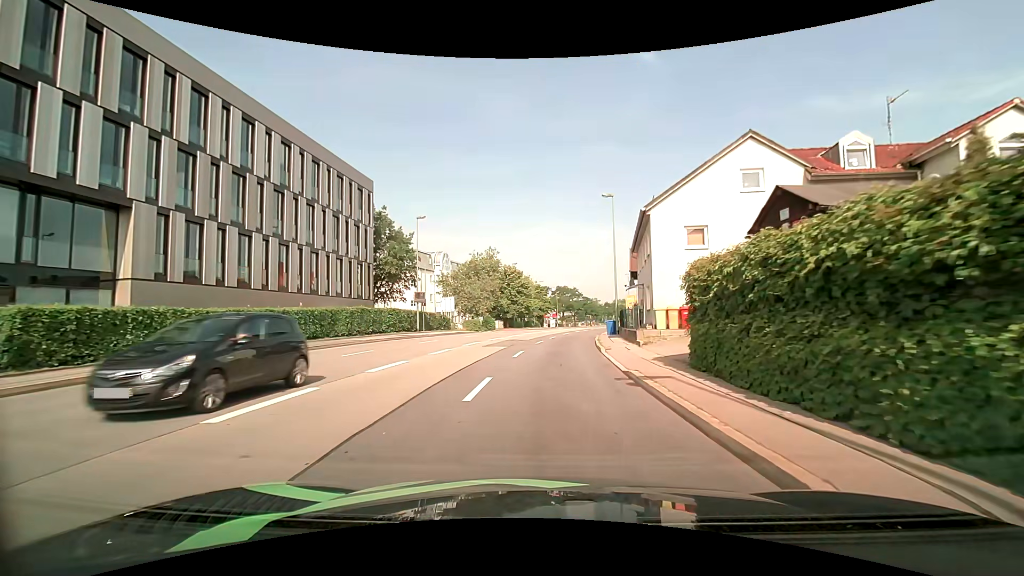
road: primary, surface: asphalt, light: Day
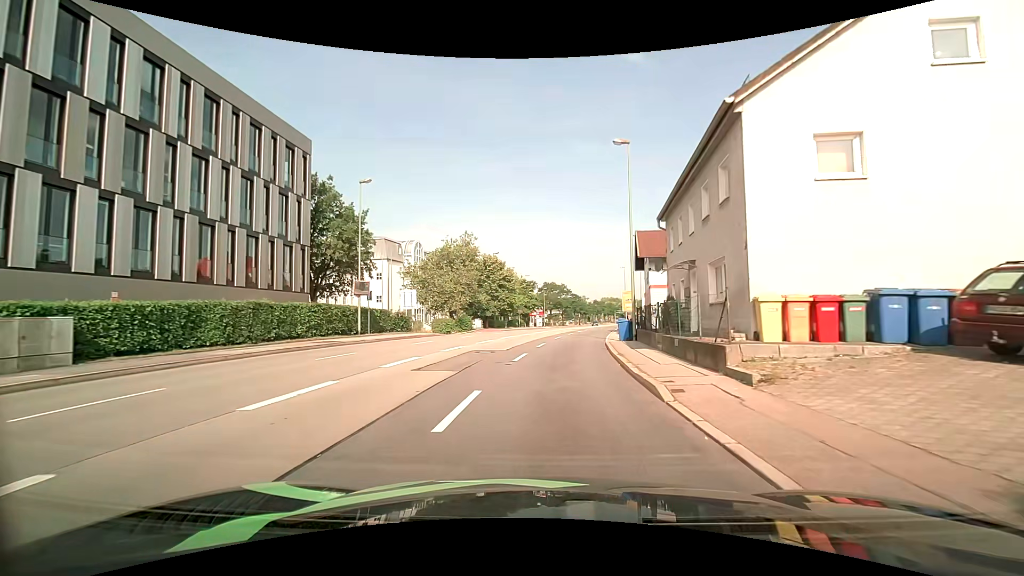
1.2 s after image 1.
(+0.2, +11.1) m; +1°
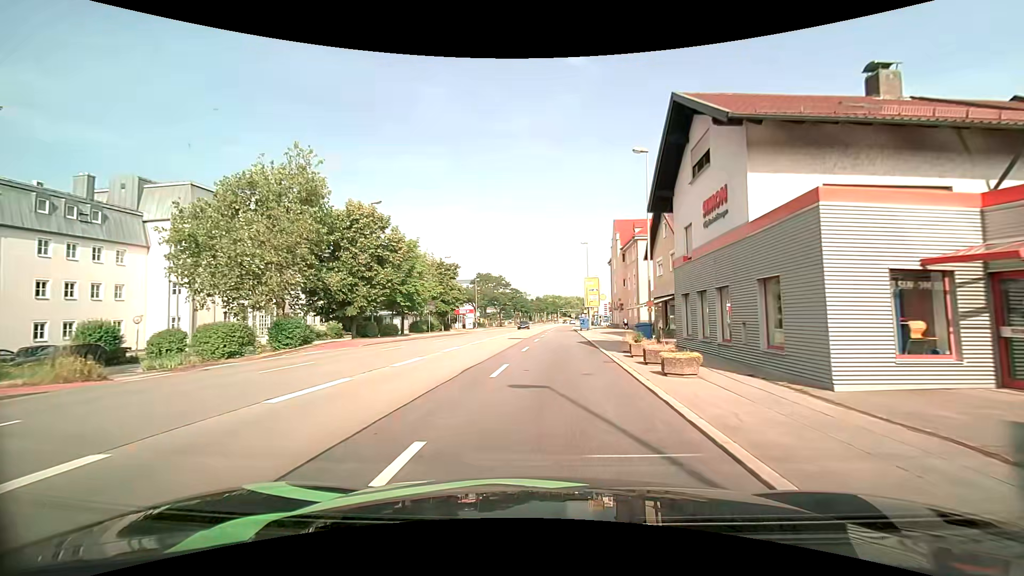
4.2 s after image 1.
(+2.0, +28.8) m; +7°
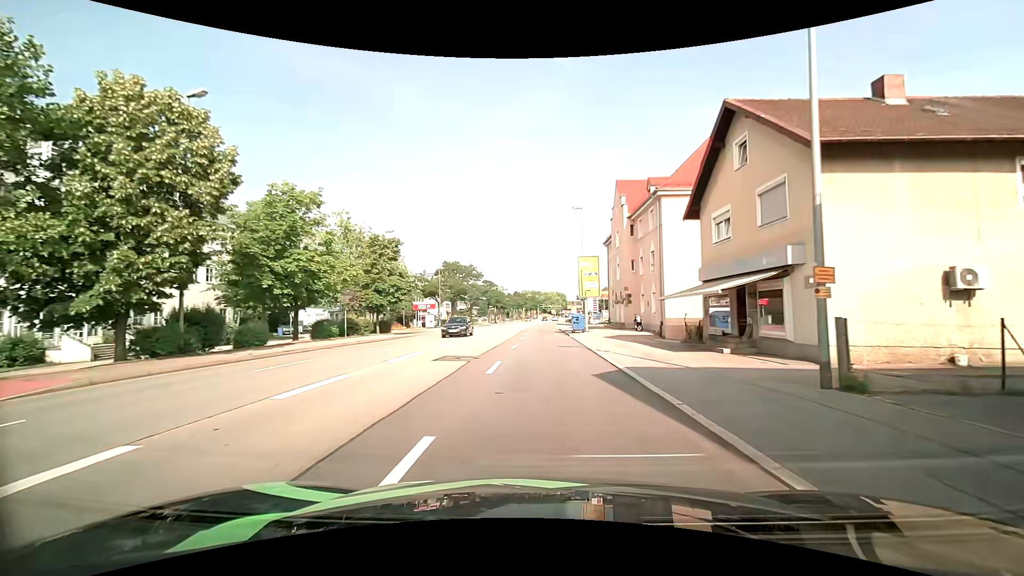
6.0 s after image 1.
(+0.4, +17.7) m; +2°
(0, +10) (0, +20) (0, +30) (0, +40) (0, +50) (+1, +60) (+1, +70) (+1, +80) (+1, +90) (+2, +100) m
